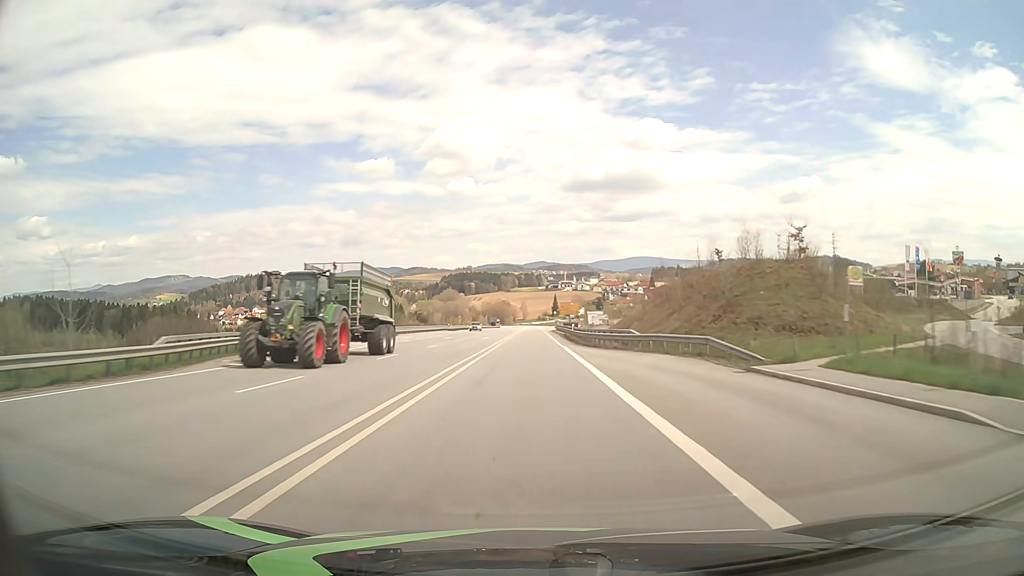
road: primary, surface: asphalt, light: Day
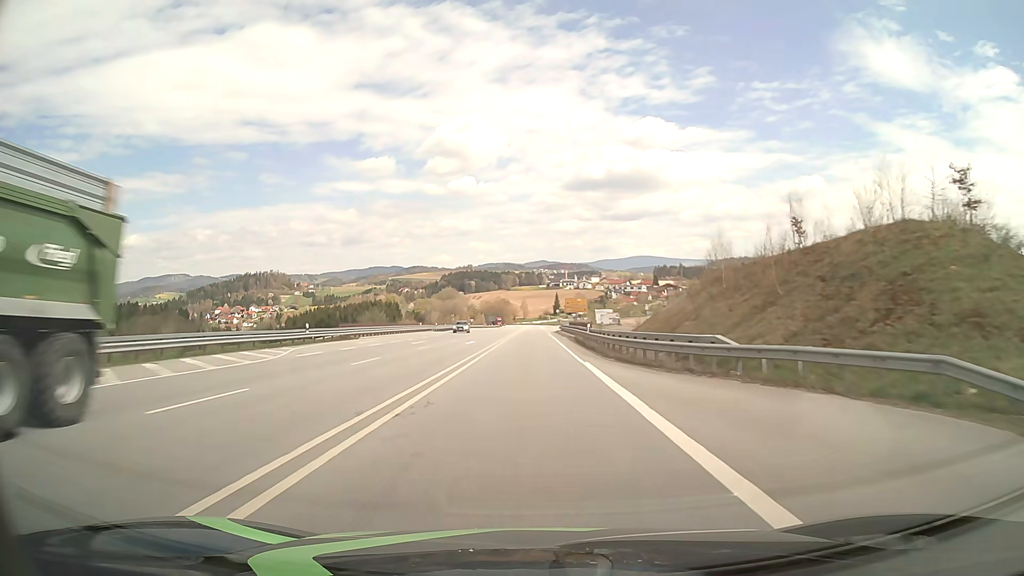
(0.0, +15.4) m; 0°
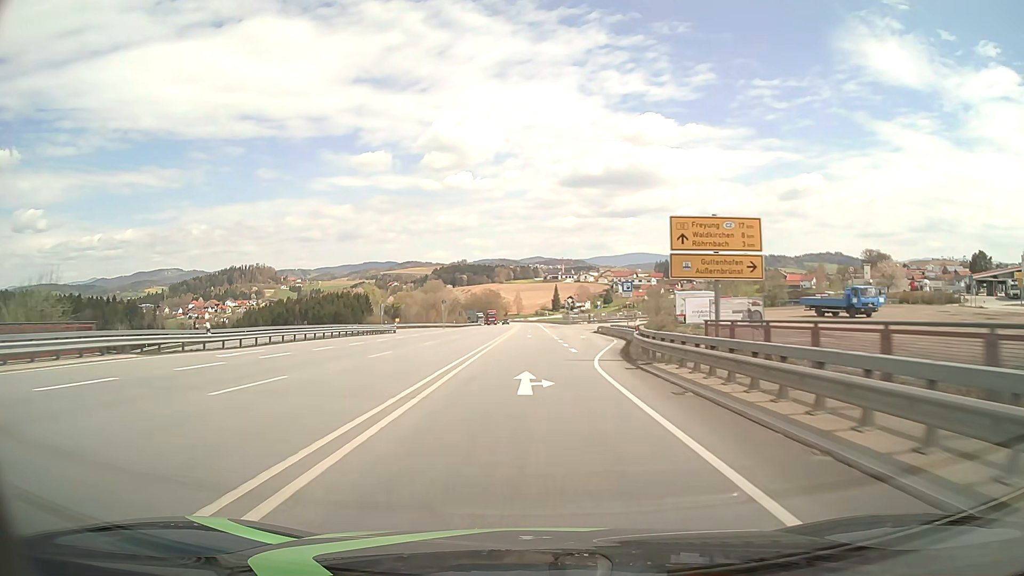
(-0.2, +69.4) m; 0°
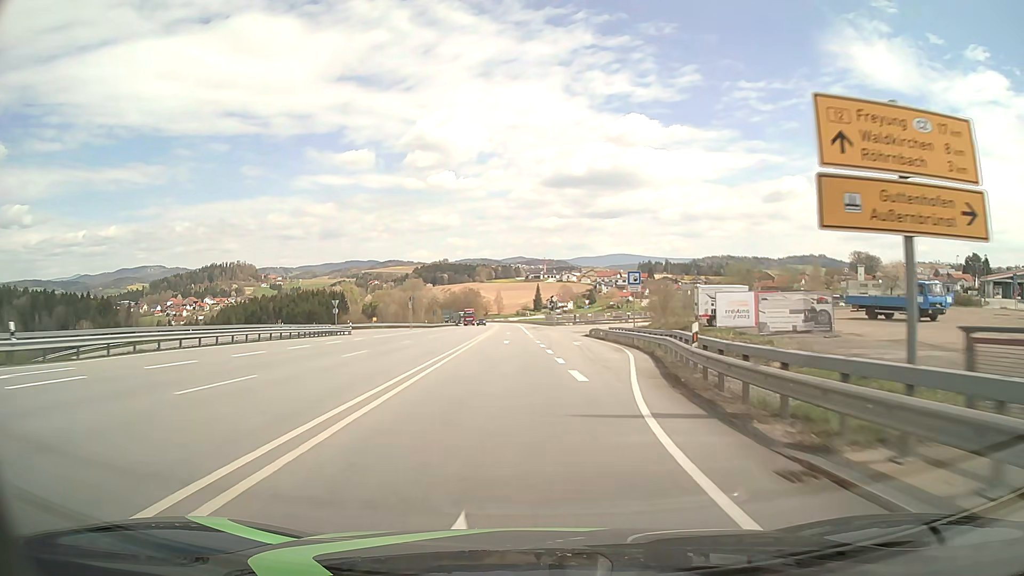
(+0.1, +12.1) m; +1°
